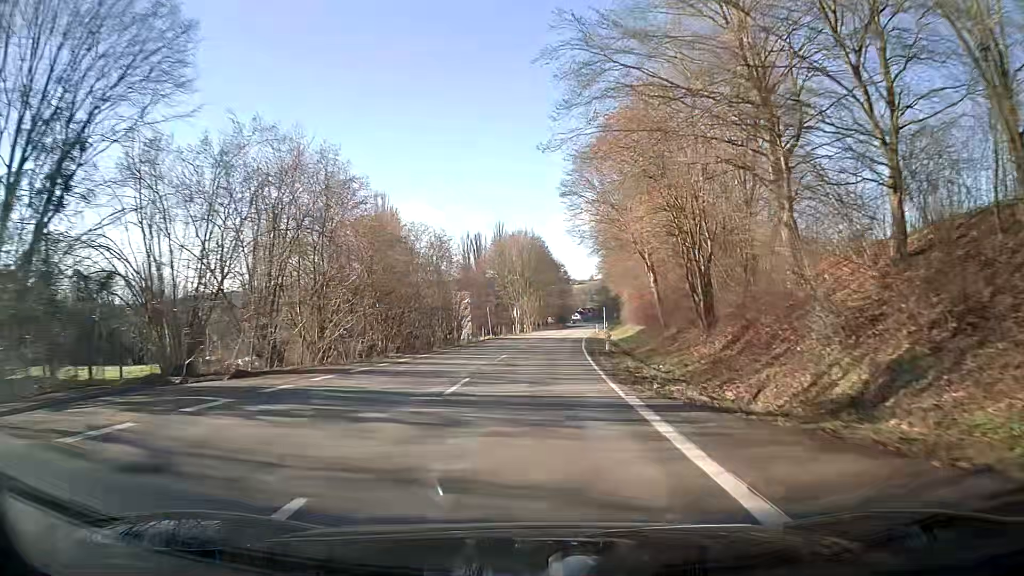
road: secondary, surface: asphalt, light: Day
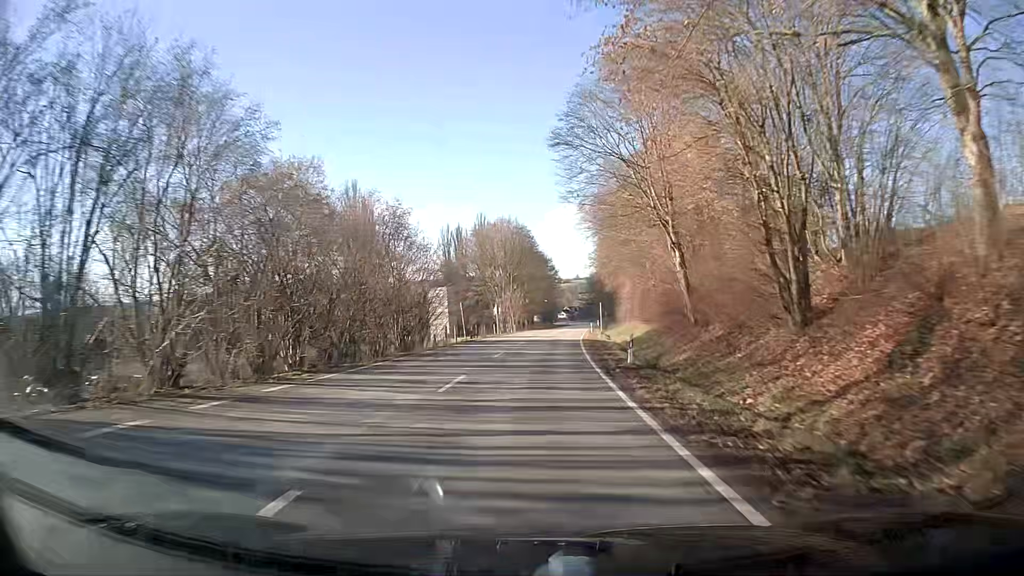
(+0.1, +11.9) m; +1°
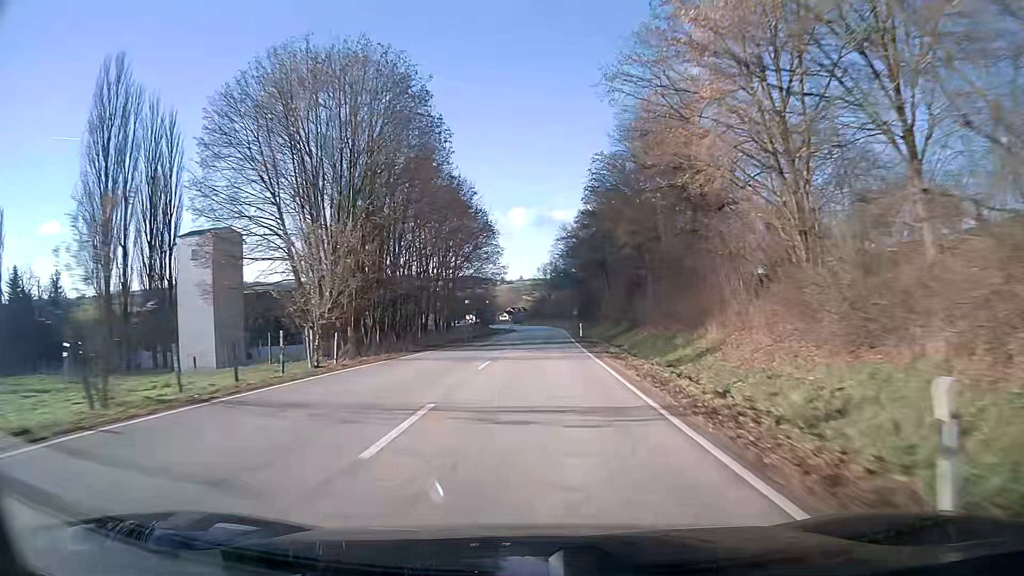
(+2.4, +67.1) m; +4°
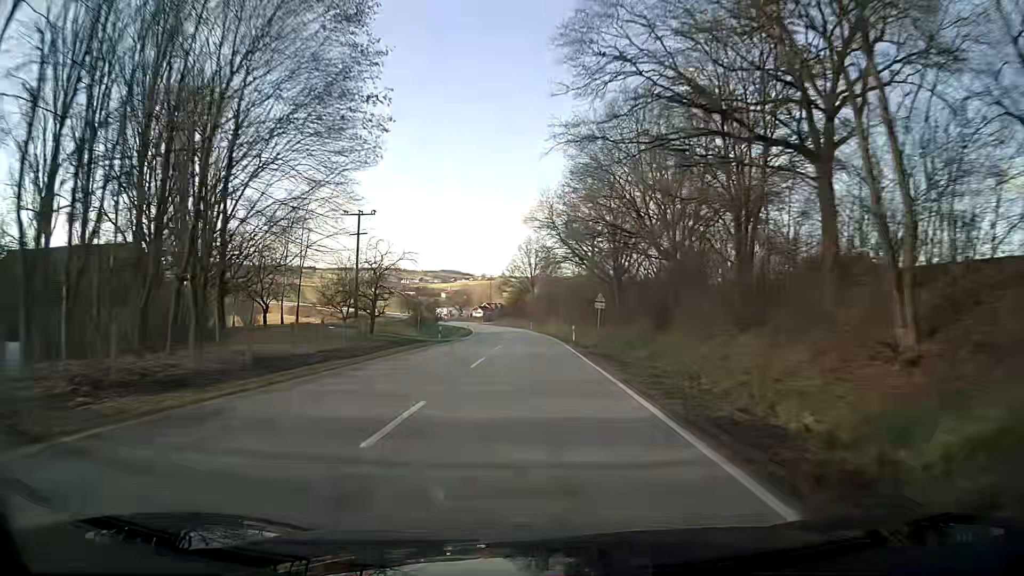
(+1.0, +59.4) m; +1°
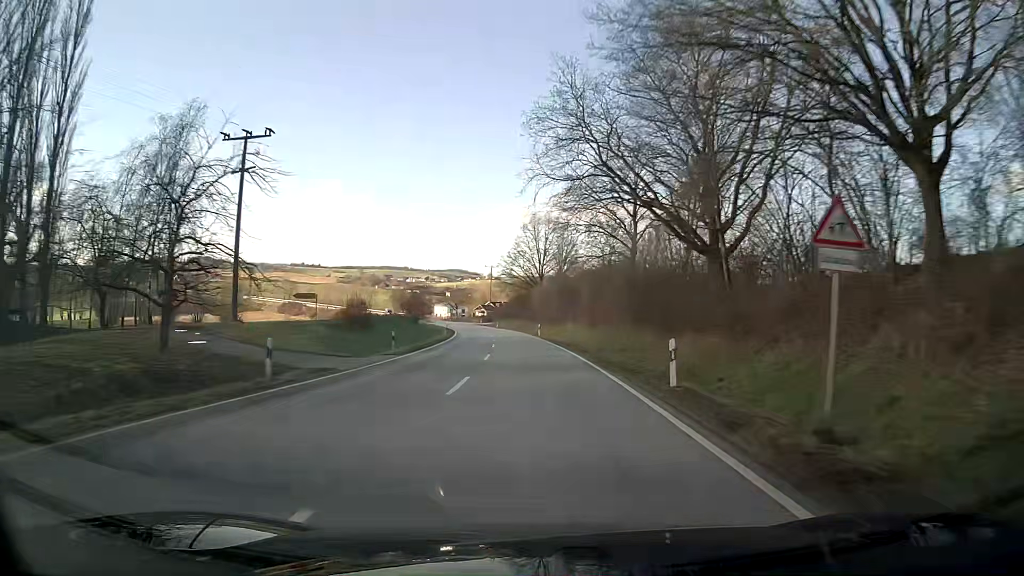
(-0.2, +30.7) m; -1°
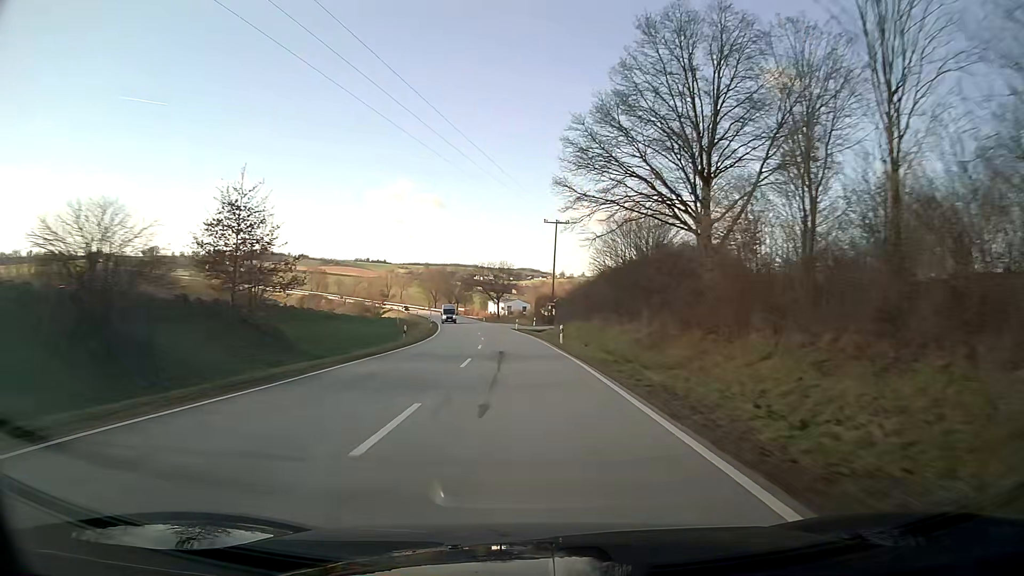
(-3.7, +78.1) m; -6°
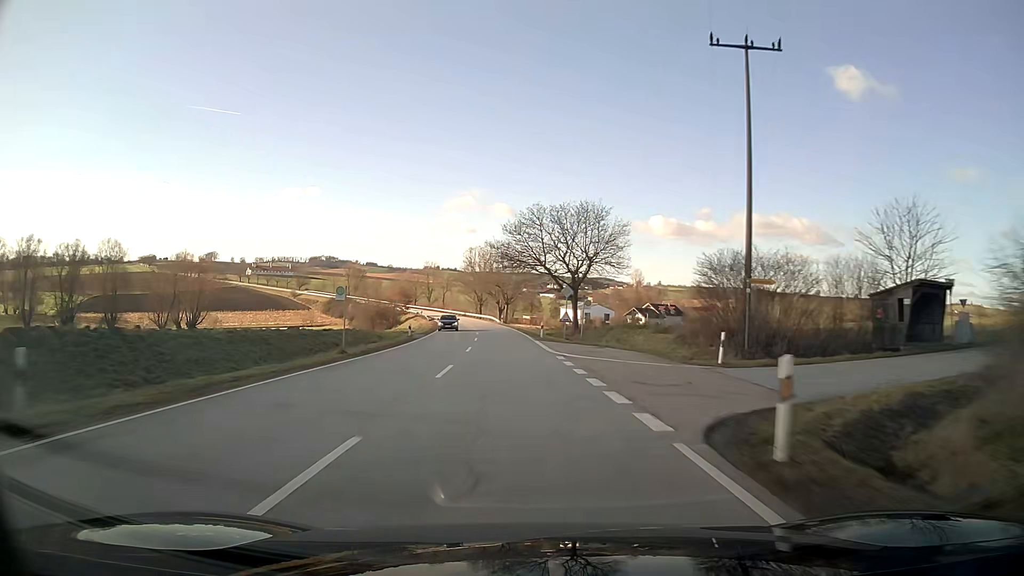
(-3.4, +63.3) m; -6°
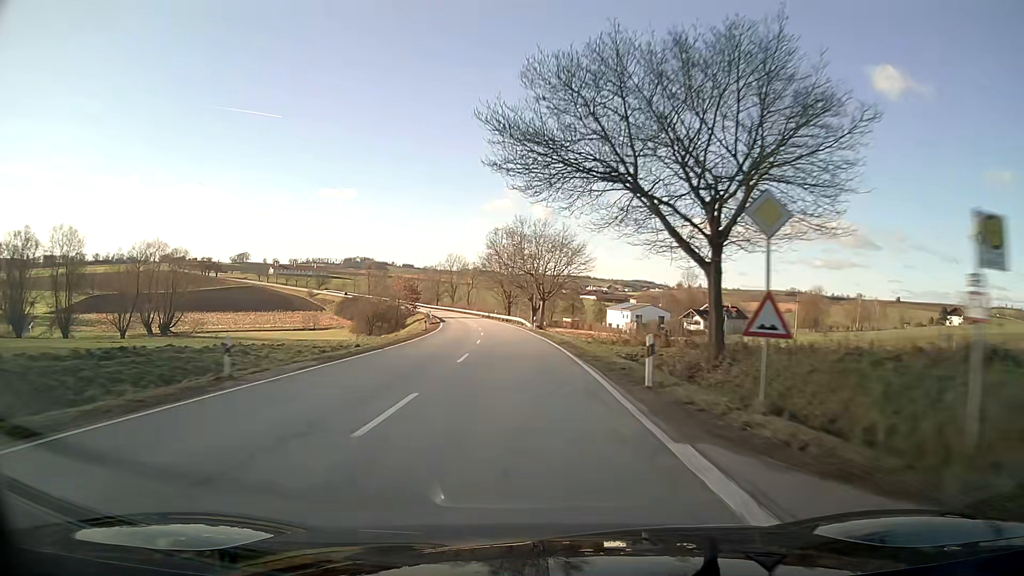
(-0.9, +31.9) m; -3°
